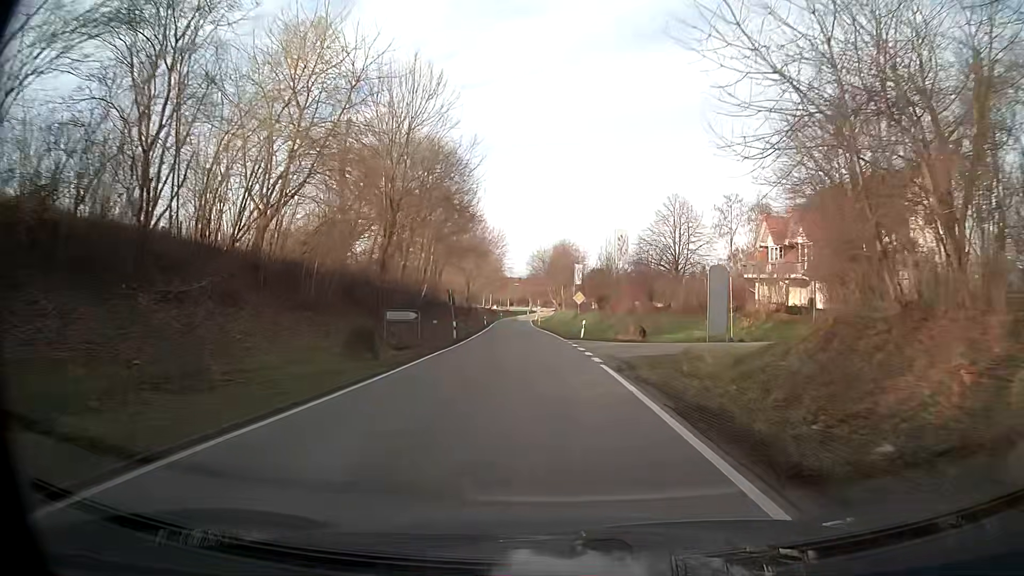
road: tertiary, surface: asphalt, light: Day
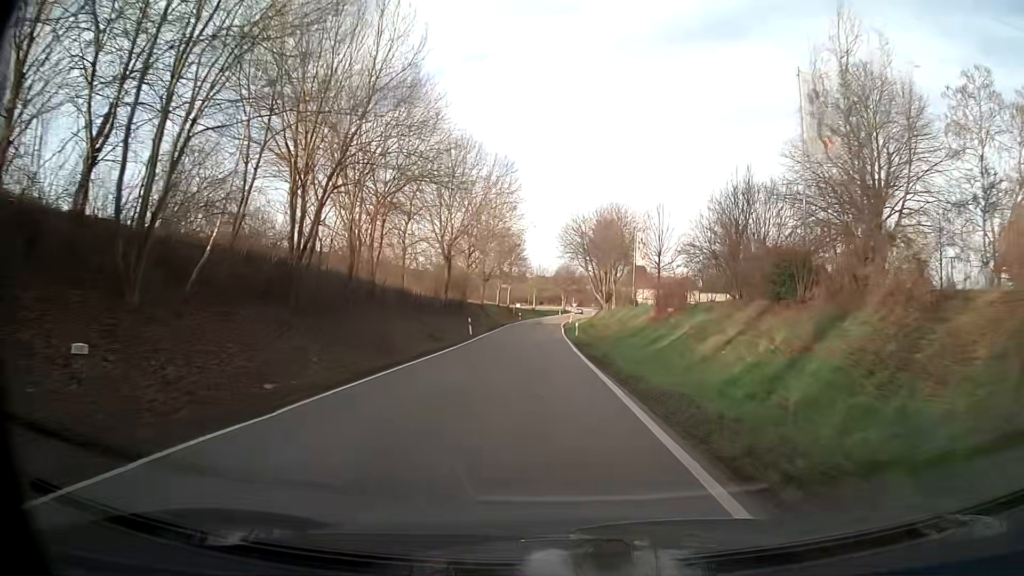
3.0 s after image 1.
(-0.8, +41.0) m; -3°
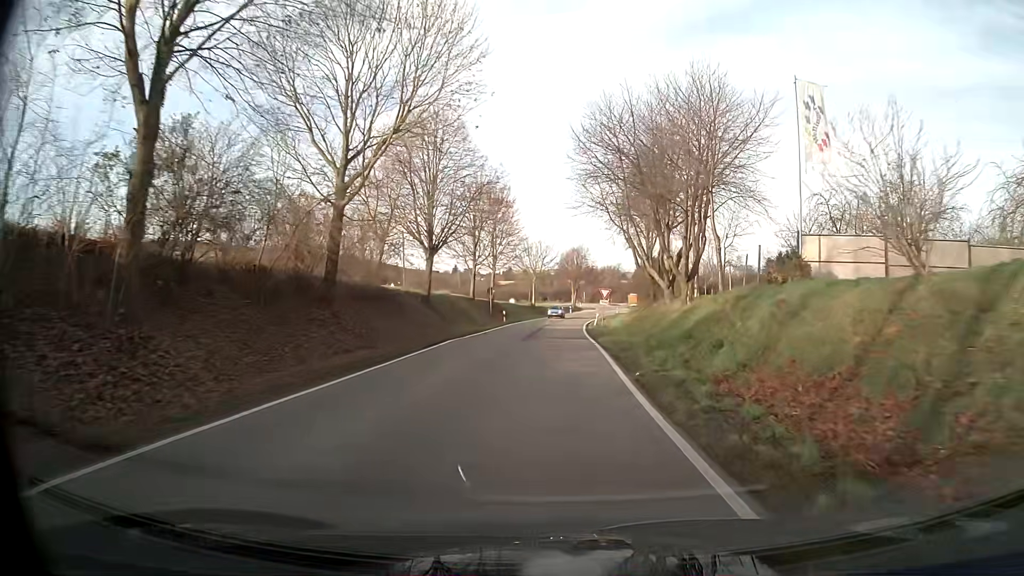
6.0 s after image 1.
(-0.3, +41.1) m; 0°
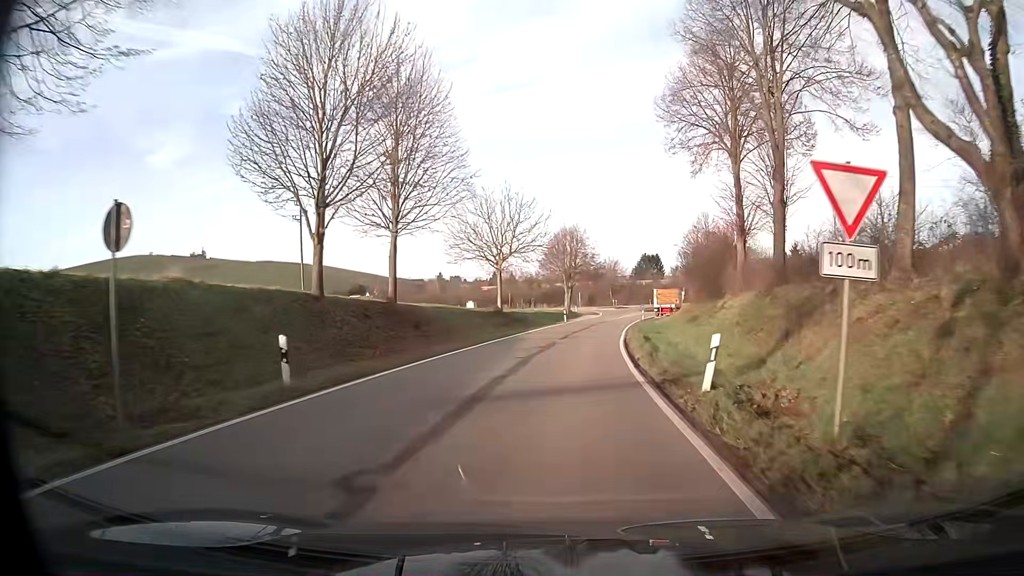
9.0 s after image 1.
(+0.4, +40.4) m; +2°
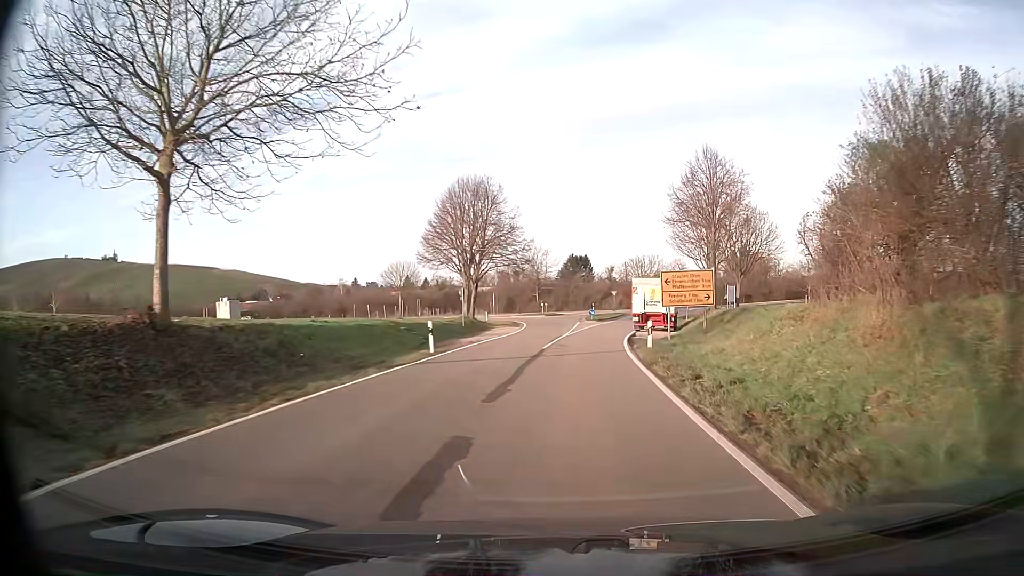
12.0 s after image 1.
(+2.1, +39.1) m; +6°
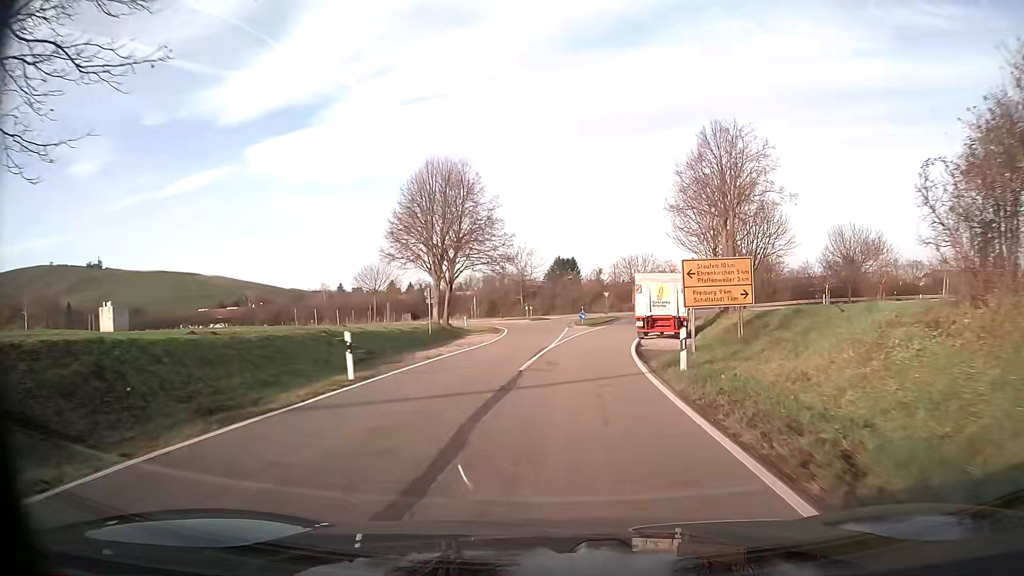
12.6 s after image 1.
(+0.1, +7.6) m; +1°
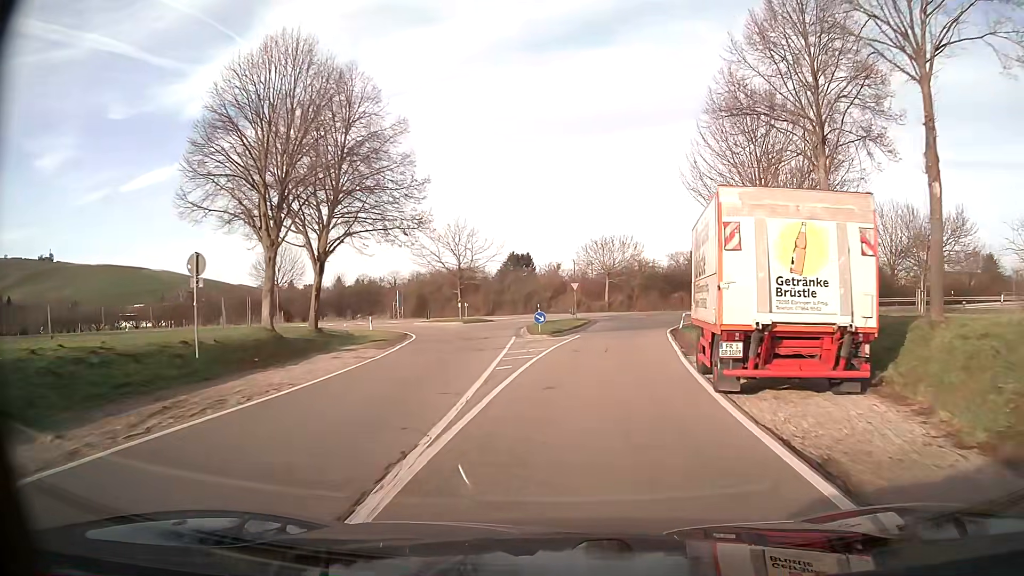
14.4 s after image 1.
(+0.8, +22.2) m; +4°
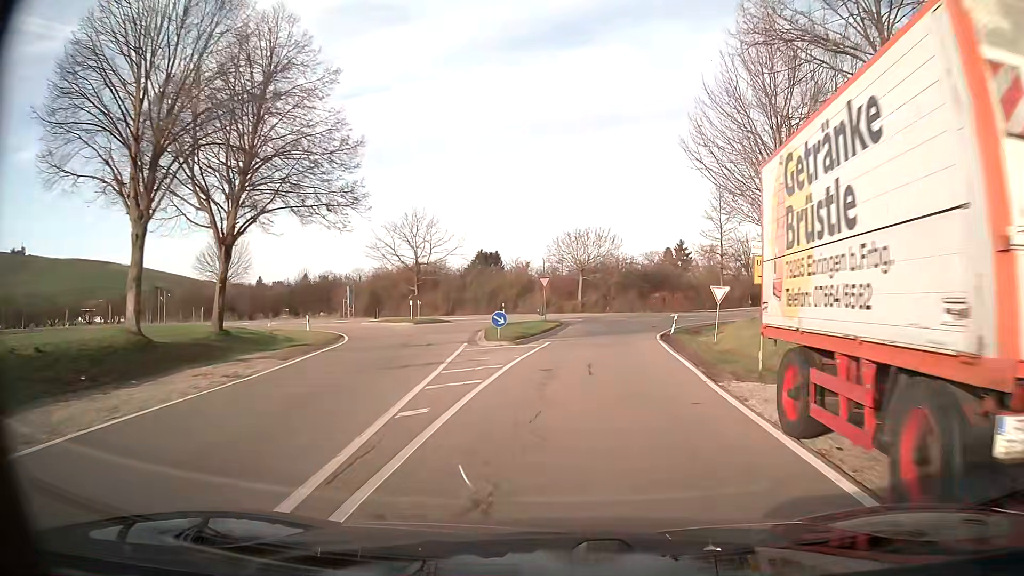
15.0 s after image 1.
(+0.2, +7.1) m; +3°
